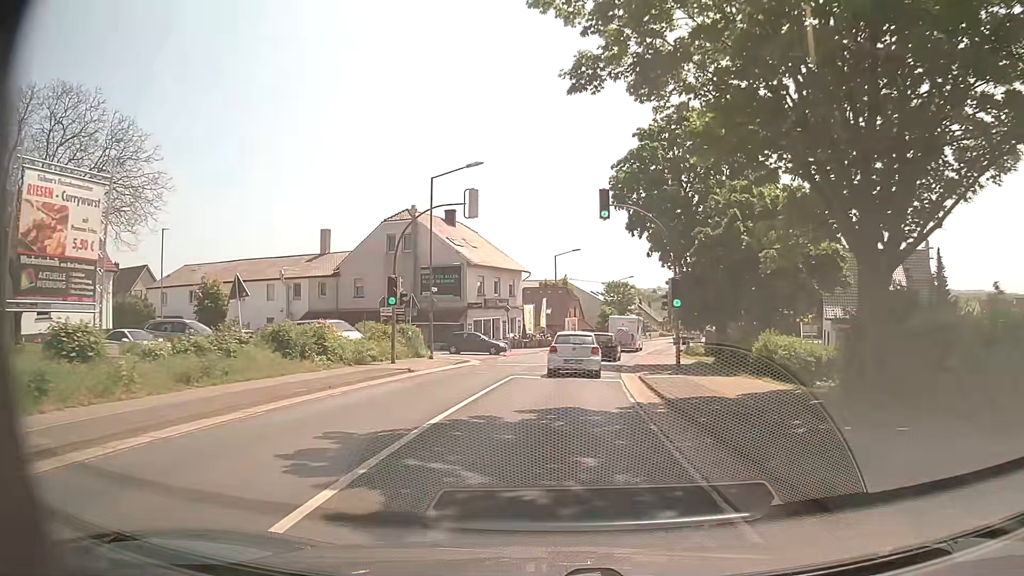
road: secondary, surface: asphalt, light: Day
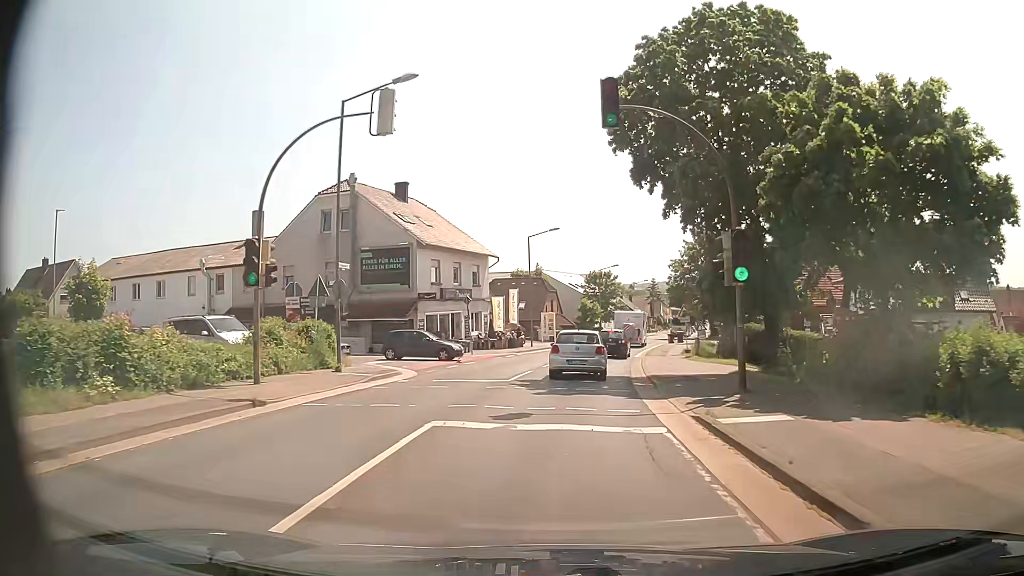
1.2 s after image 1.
(+0.3, +11.0) m; +2°
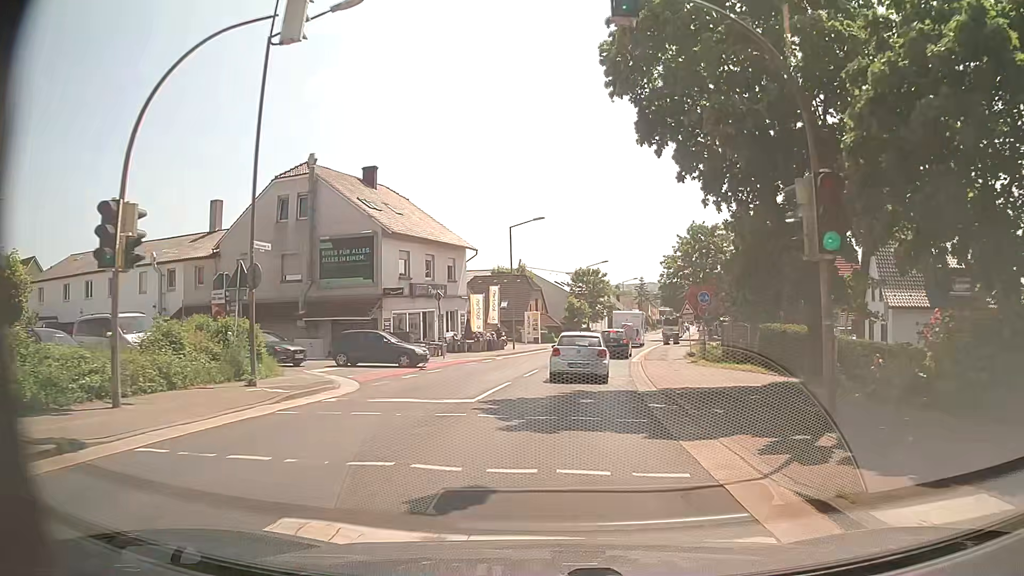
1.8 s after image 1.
(+0.1, +5.3) m; +2°
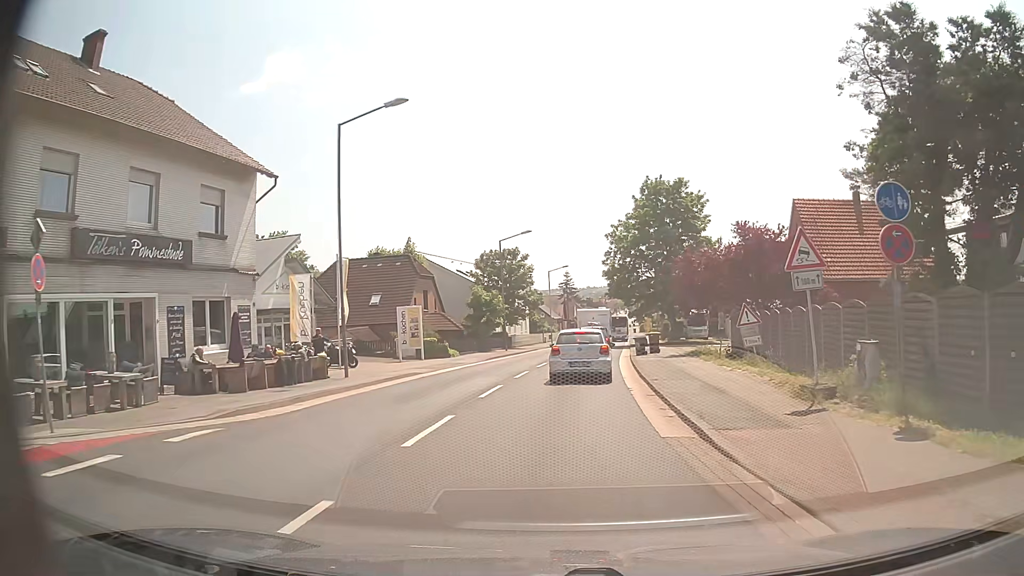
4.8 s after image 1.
(+1.4, +25.2) m; +7°
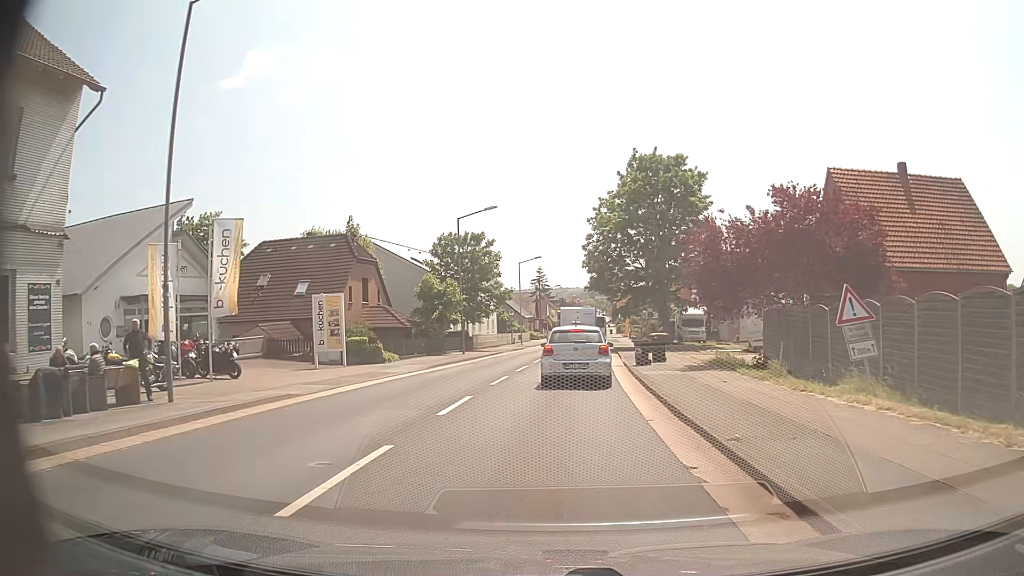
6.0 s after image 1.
(+0.2, +9.7) m; +2°
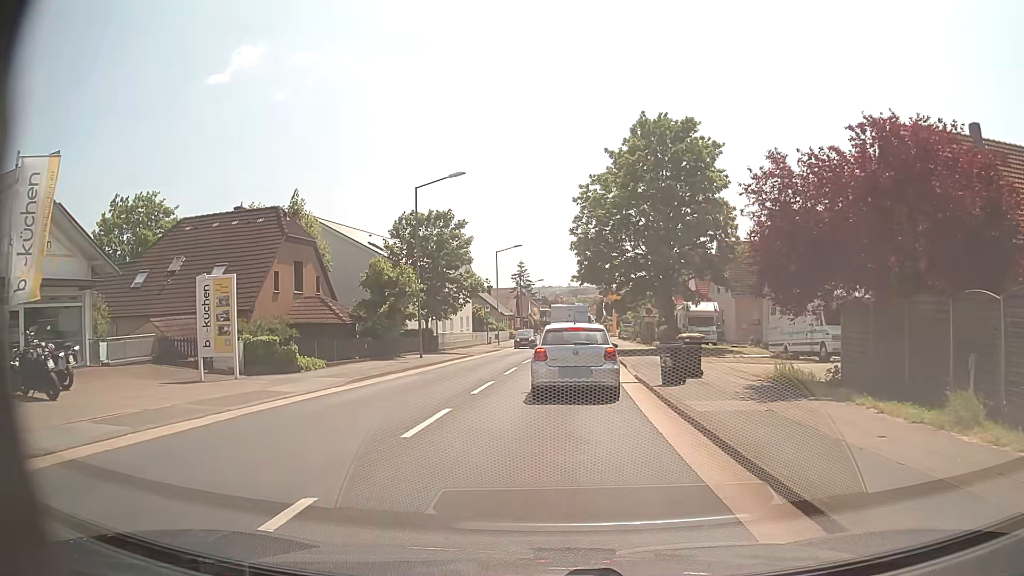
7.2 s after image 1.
(+0.1, +8.6) m; +1°
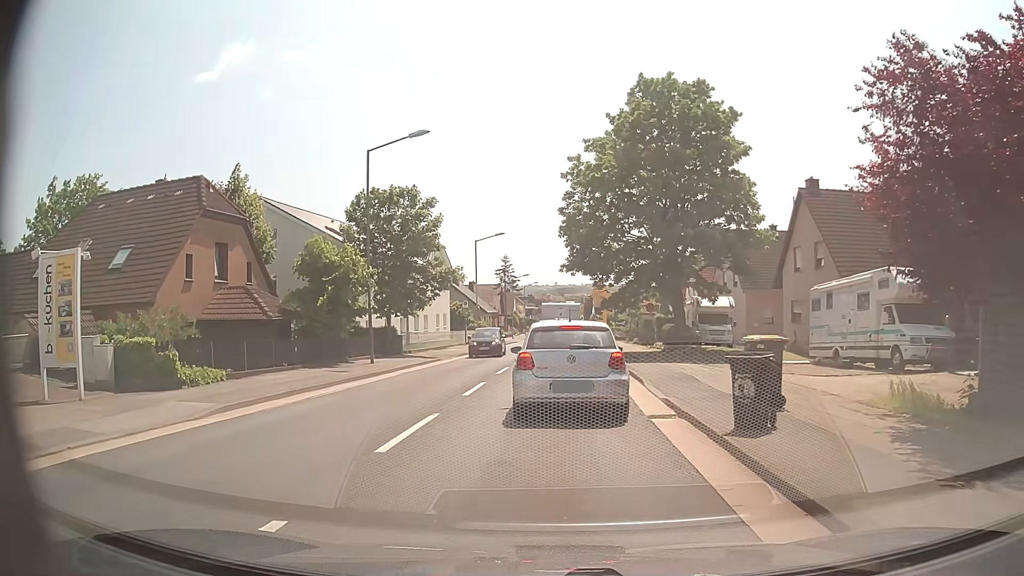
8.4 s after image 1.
(+0.1, +6.7) m; +1°
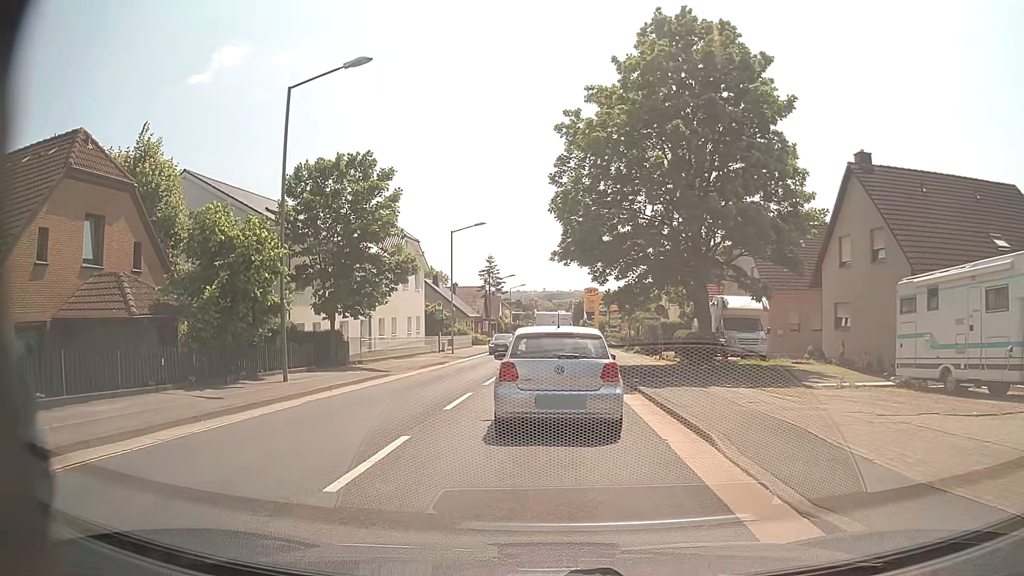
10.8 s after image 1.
(+0.1, +7.7) m; 0°
(0, +10) (0, +20) (+1, +30) (+1, +40) (+1, +50) (+1, +60) (+2, +70) (+2, +80) (+2, +90) (+3, +100) m
